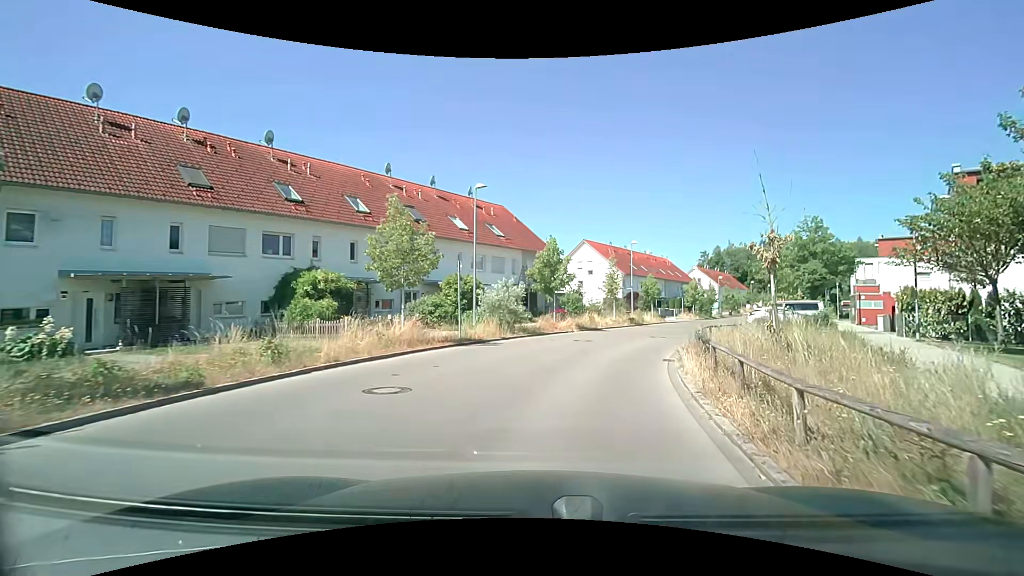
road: residential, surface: asphalt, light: Day
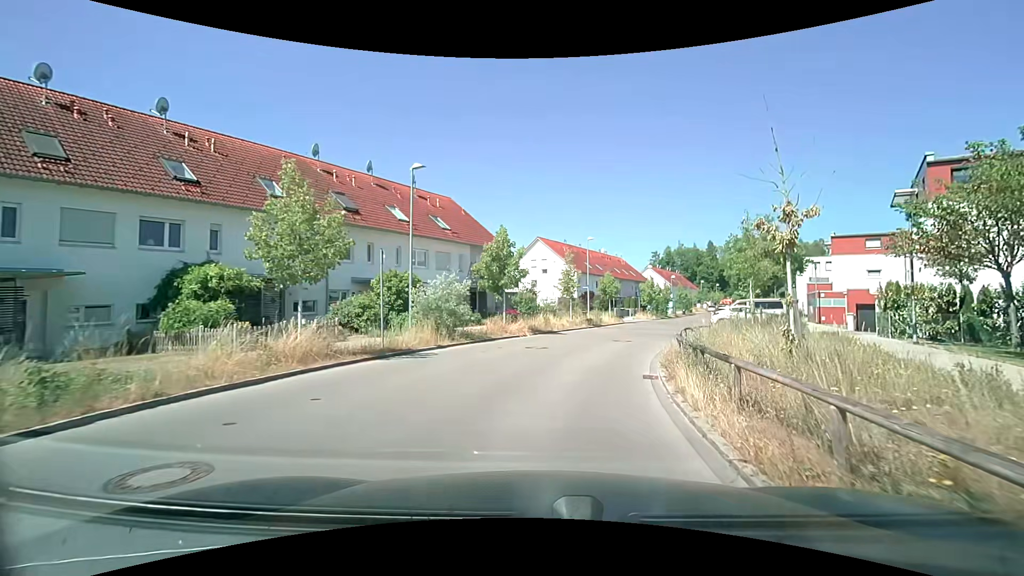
(+0.2, +3.7) m; +6°
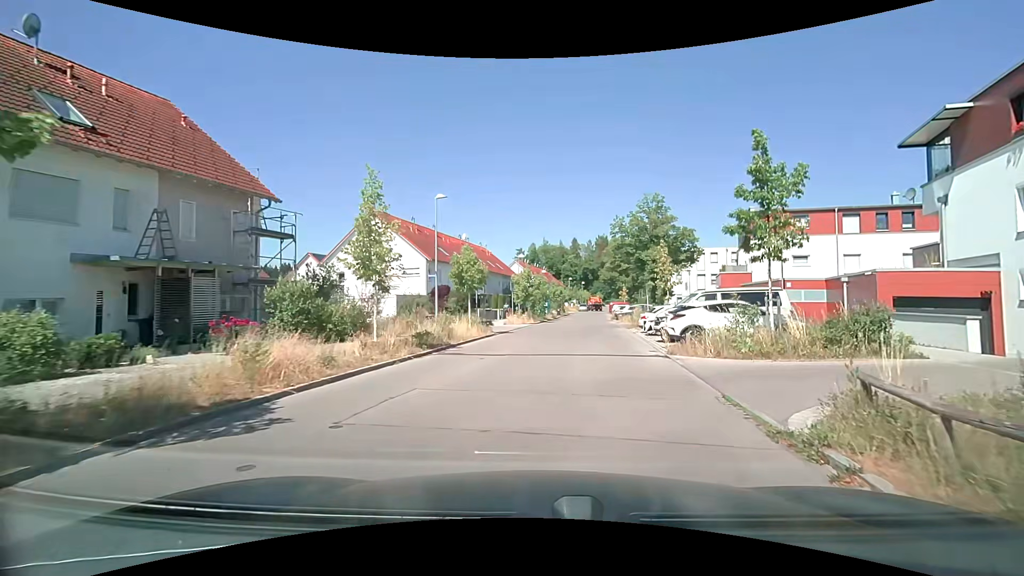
(+2.3, +19.0) m; +16°
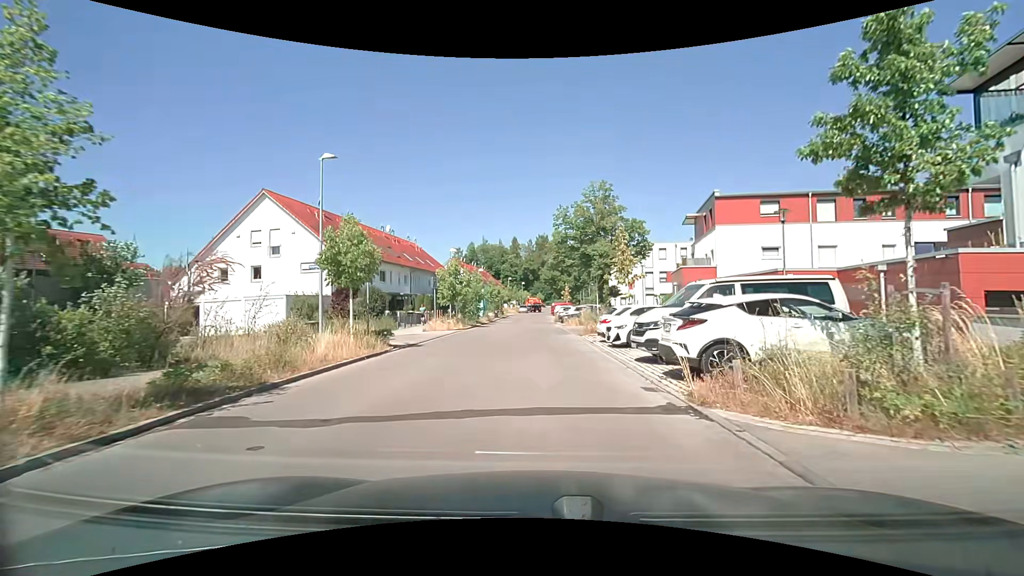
(+0.5, +7.9) m; +6°
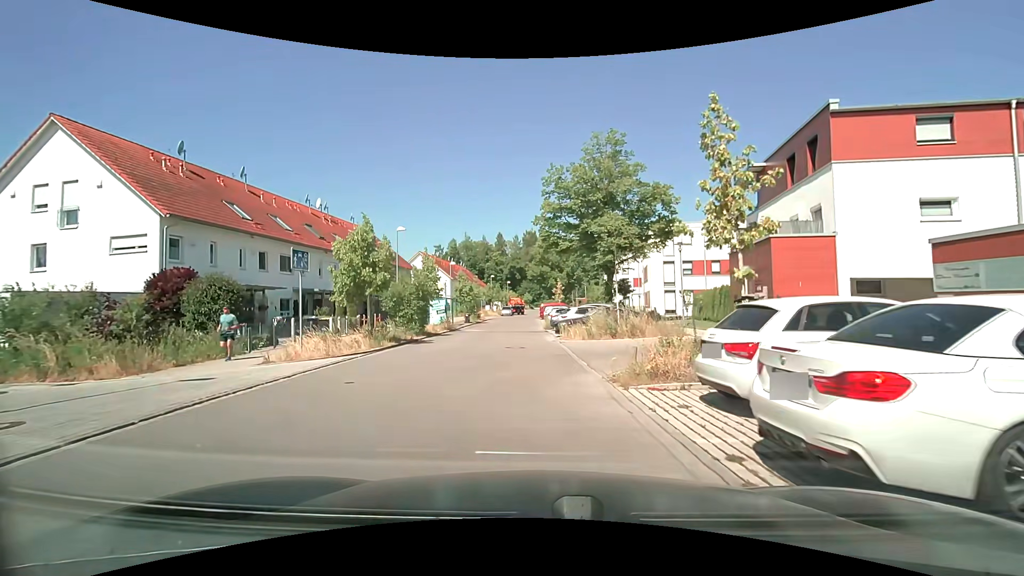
(+0.6, +16.1) m; +2°
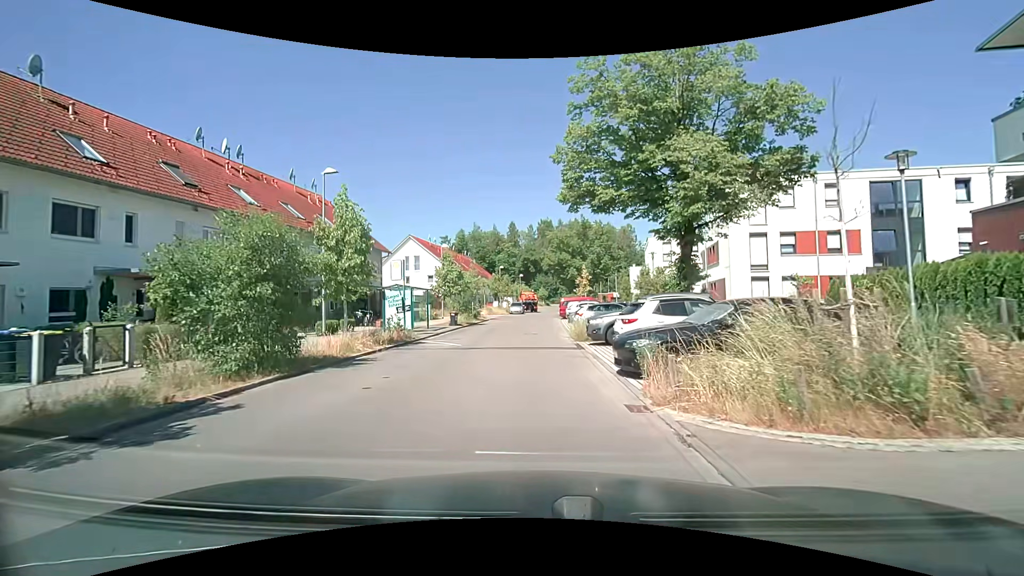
(-0.5, +16.2) m; -2°
